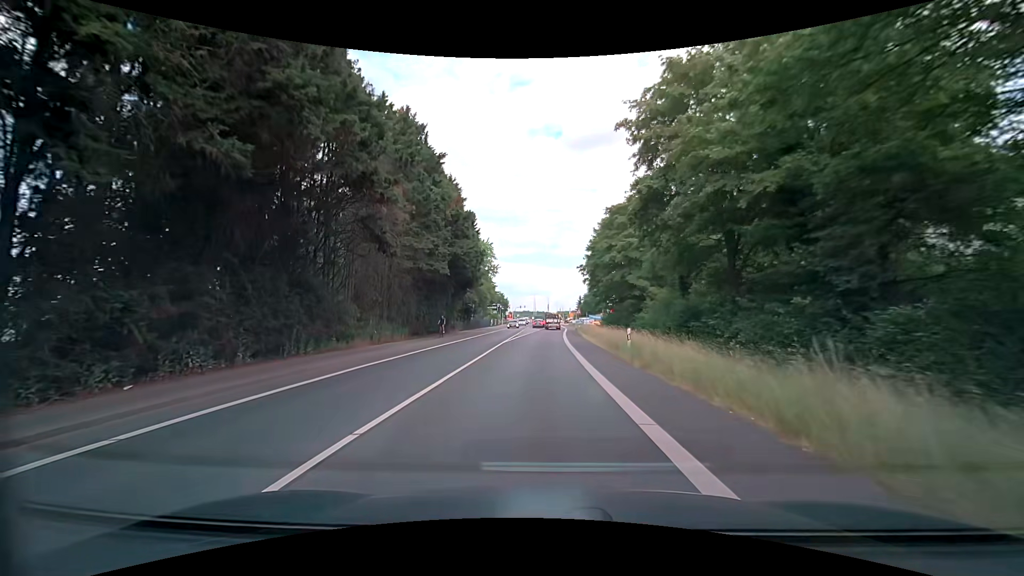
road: secondary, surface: asphalt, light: Day
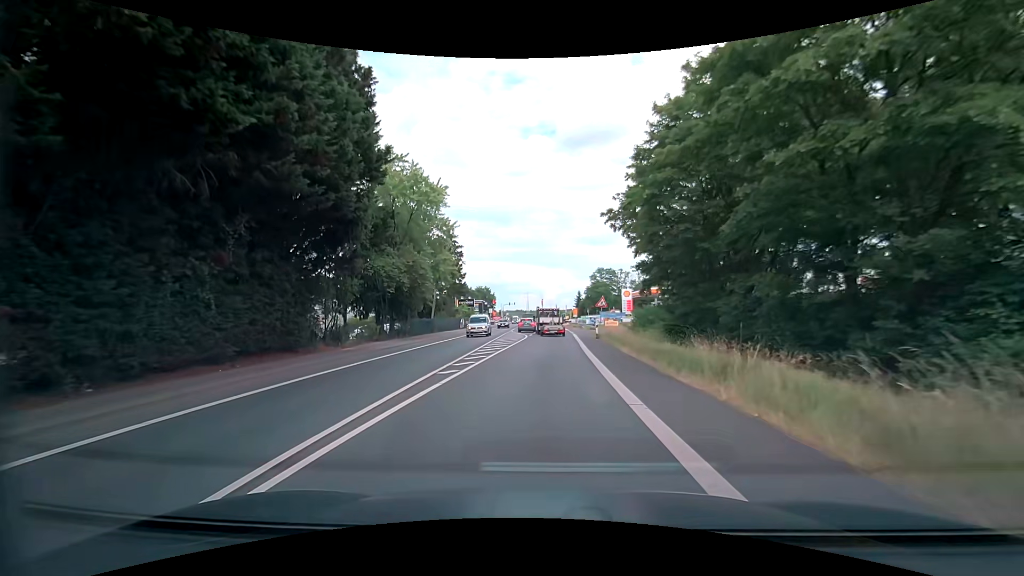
(+0.2, +31.7) m; +1°
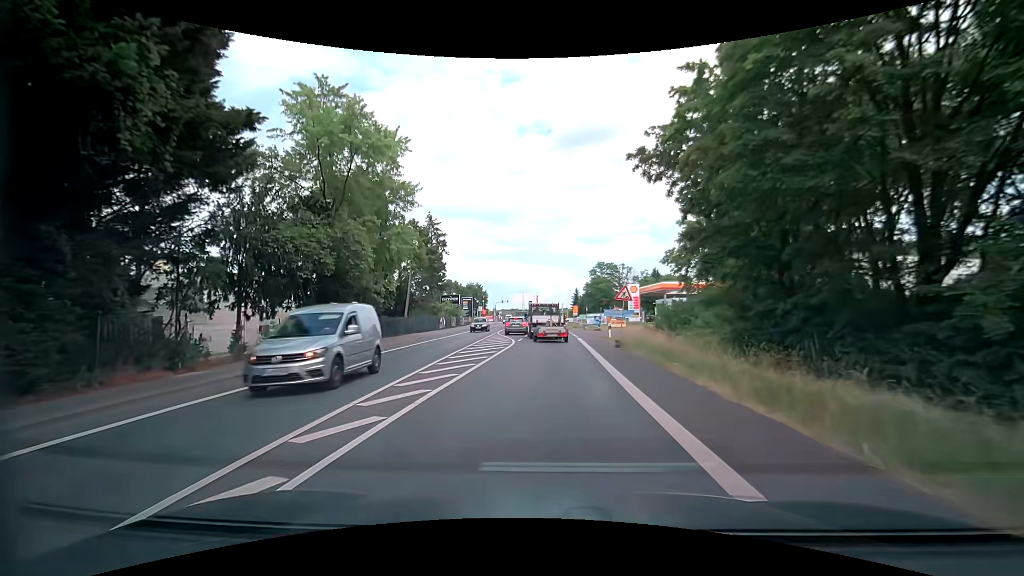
(+0.1, +11.3) m; 0°
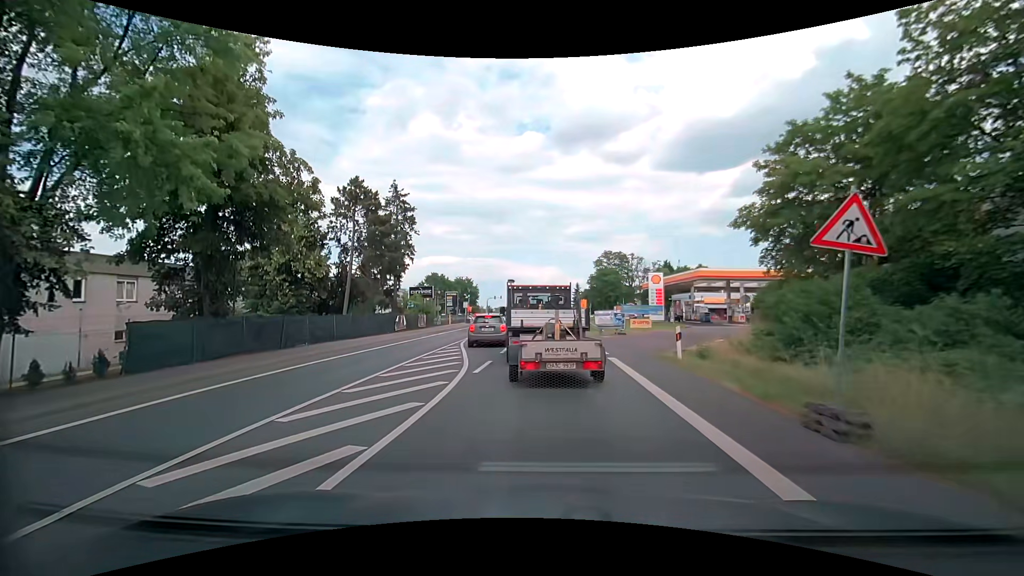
(+0.1, +17.0) m; +2°
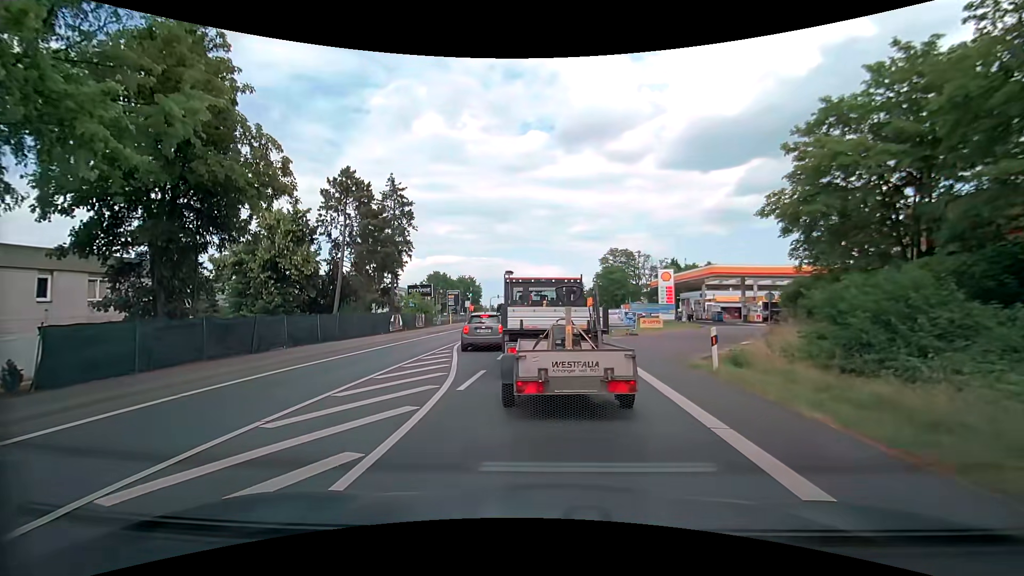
(-0.1, +2.6) m; -1°
(-1, +10) (-2, +20) (-3, +30) (-4, +40) (-5, +50) (-5, +60) (-6, +70) (-6, +80) (-7, +90) (-7, +100) m
